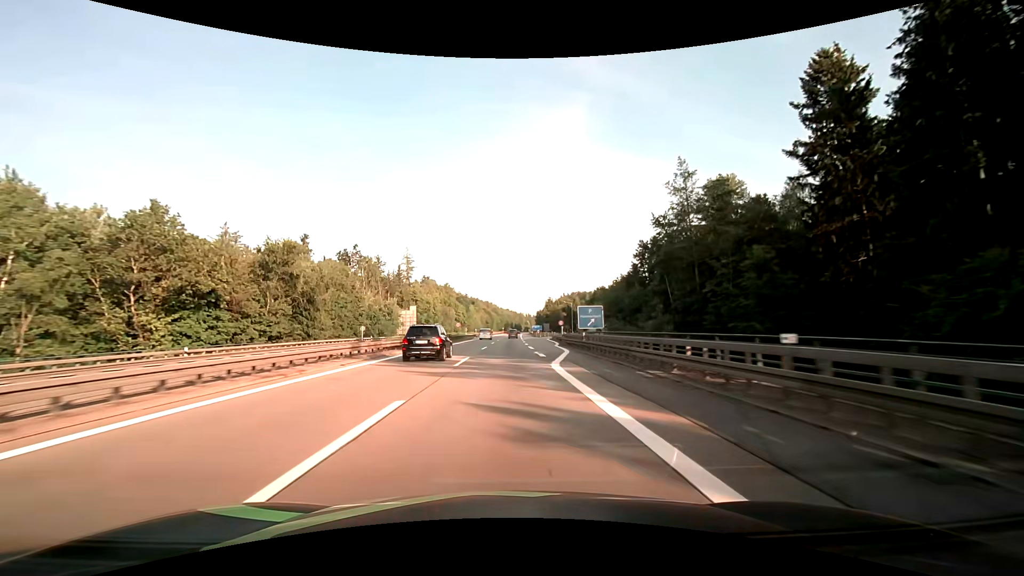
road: motorway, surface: asphalt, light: Day
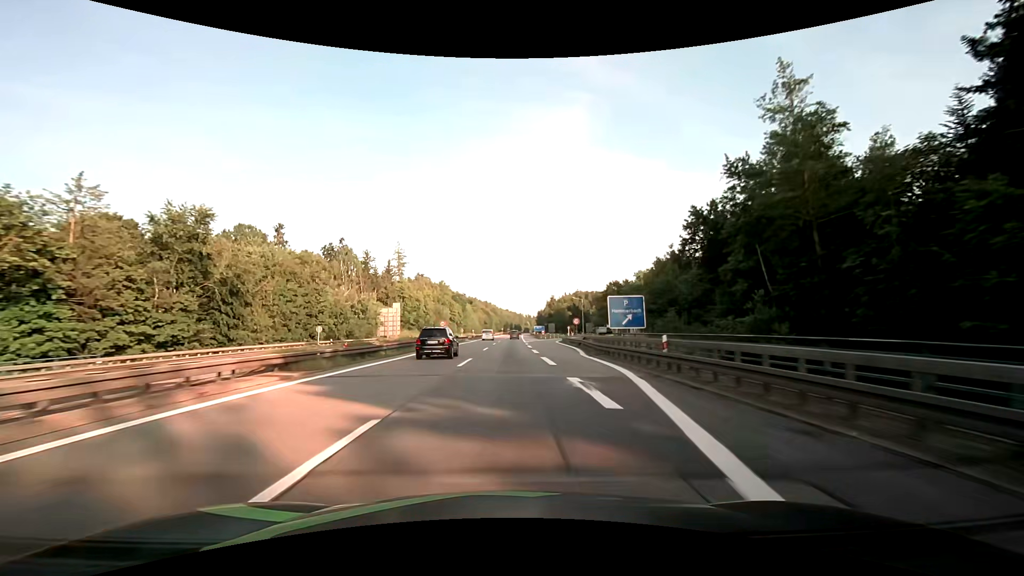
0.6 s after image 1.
(0.0, +18.0) m; 0°
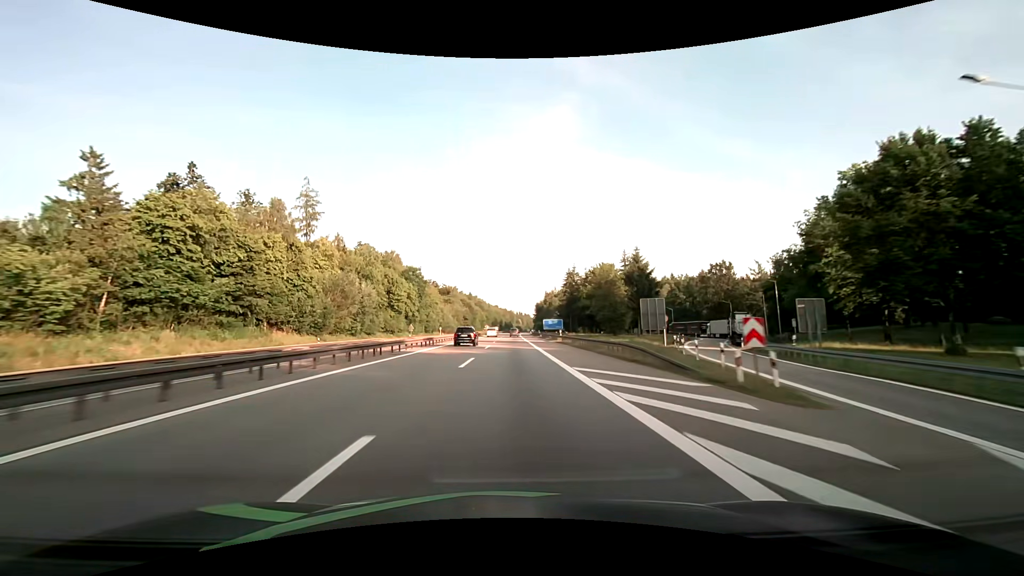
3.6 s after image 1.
(+0.7, +92.1) m; +1°
(0, +10) (0, +20) (0, +30) (0, +40) (0, +50) (0, +60) (0, +70) (+1, +80) (+1, +90) (+1, +100) m
